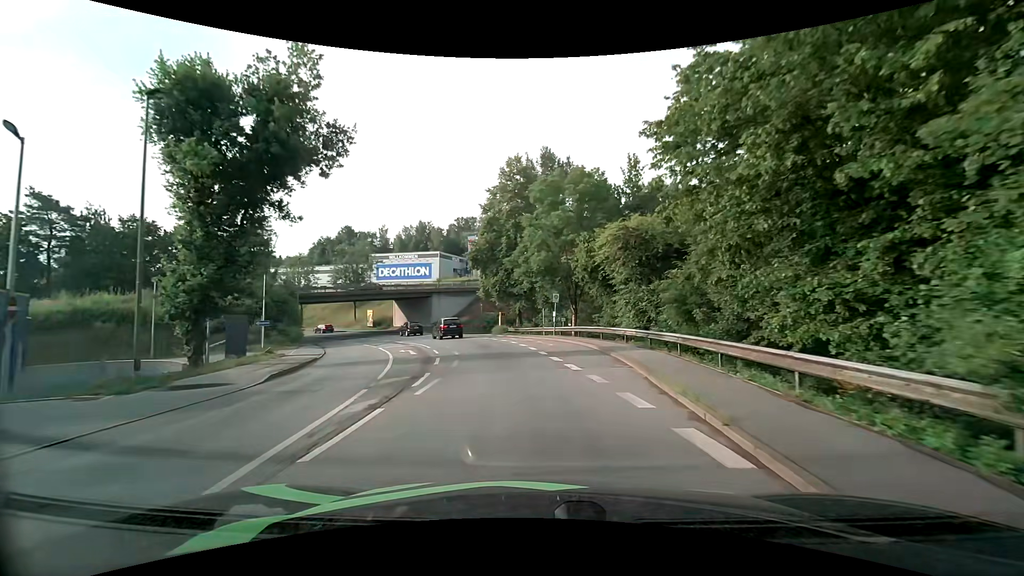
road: tertiary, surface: asphalt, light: Day
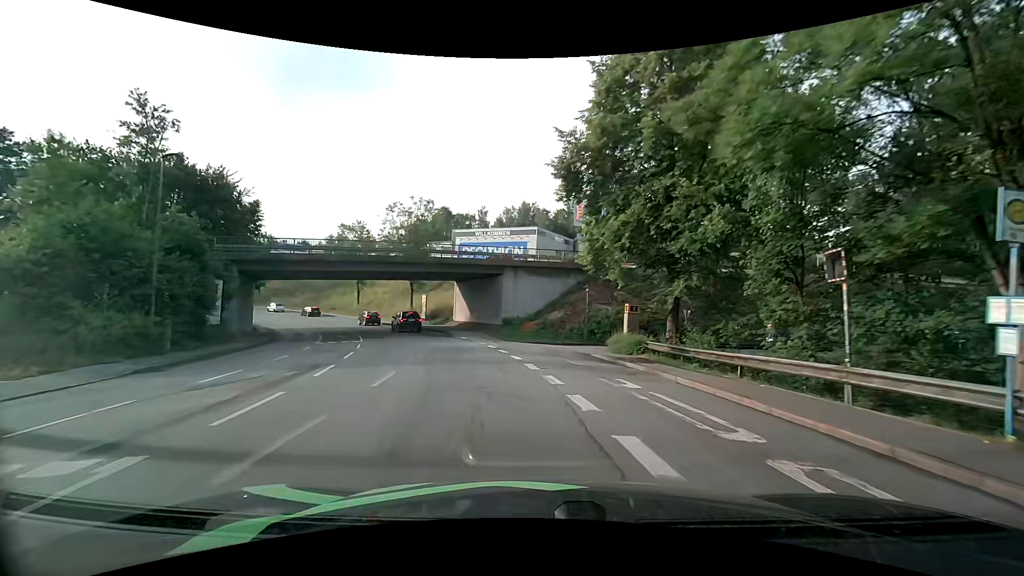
(-2.4, +29.6) m; -12°
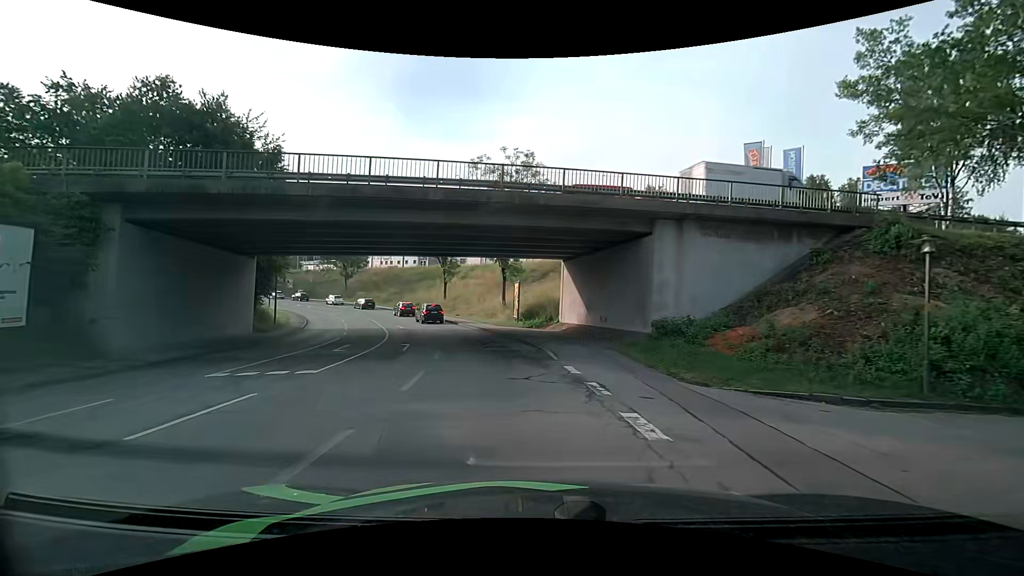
(-2.3, +19.4) m; -13°
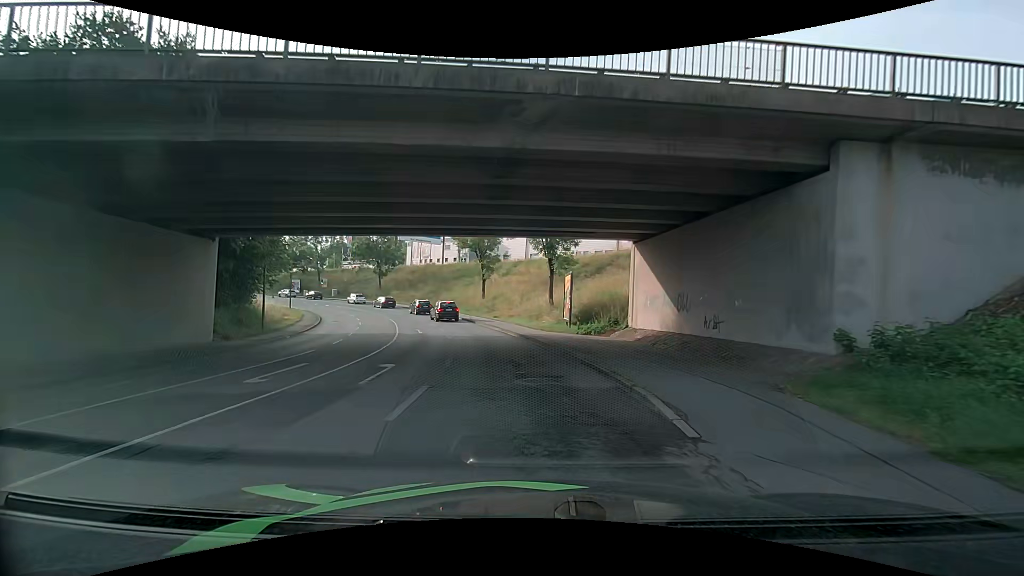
(-0.4, +8.9) m; -5°
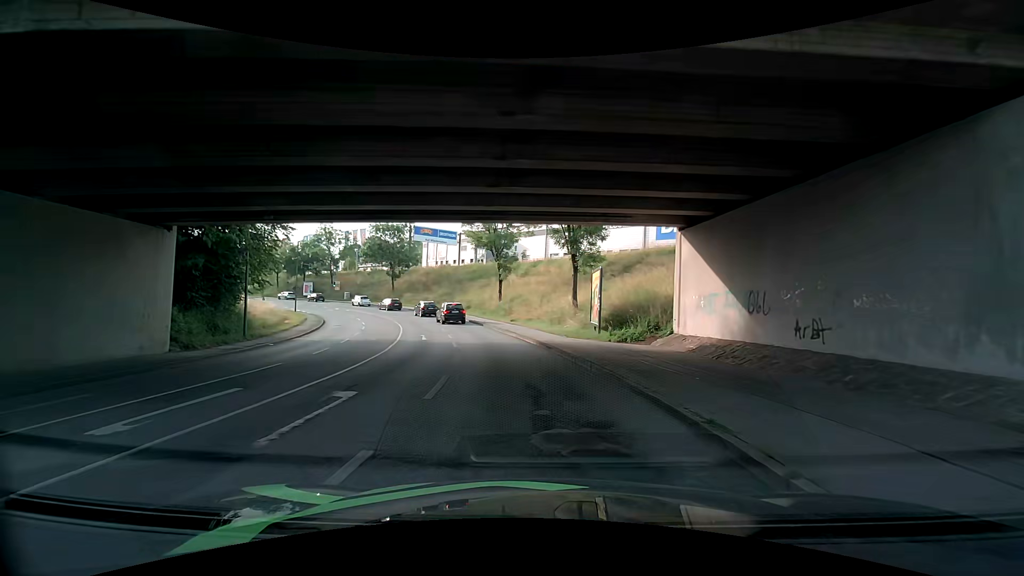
(-0.1, +4.3) m; -3°
(0, +10) (-1, +20) (-3, +30) (-6, +39) (-9, +49) (-14, +58) (-19, +66) (-26, +74) (-33, +81) (-40, +87) m
